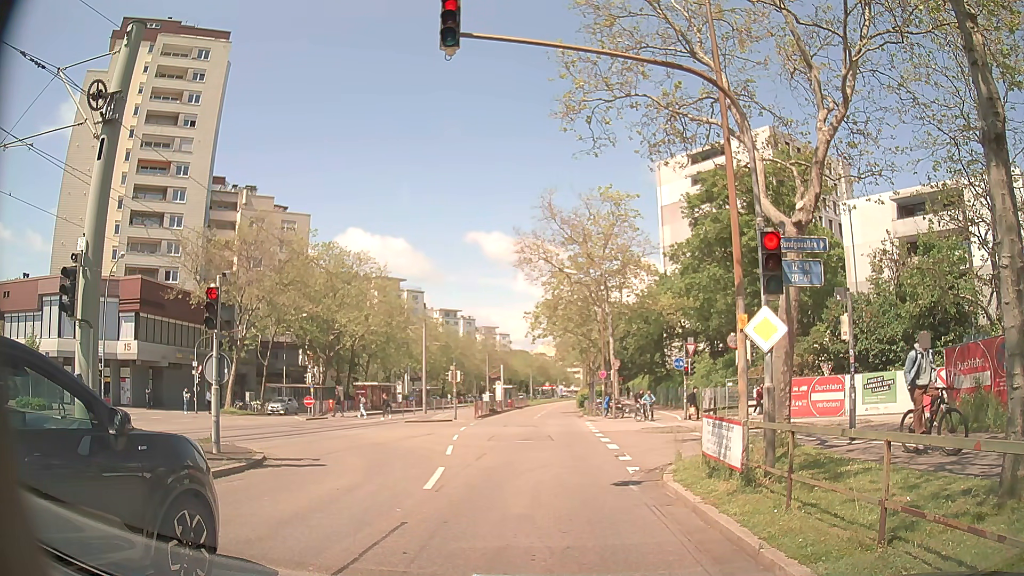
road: tertiary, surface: asphalt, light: Day
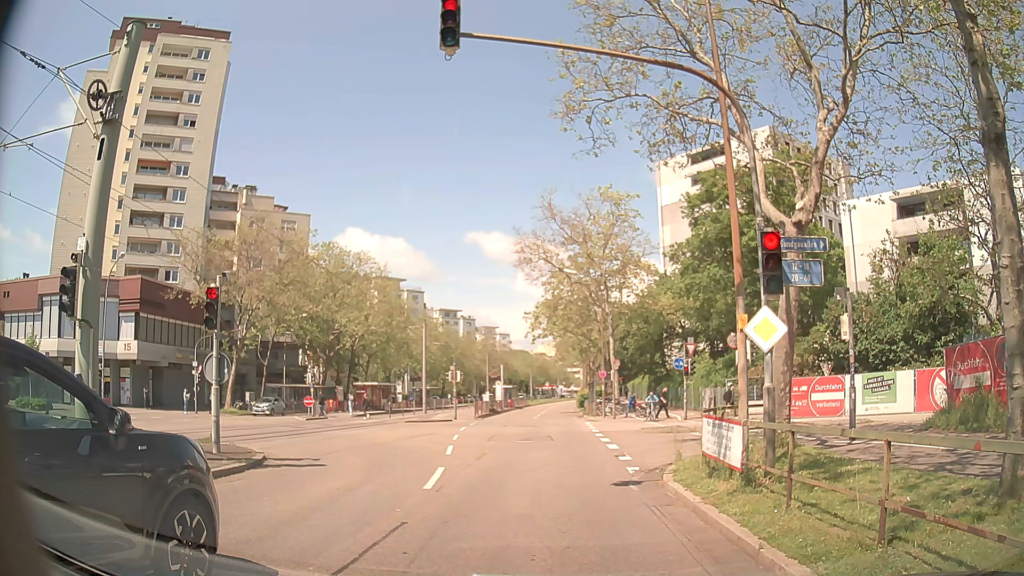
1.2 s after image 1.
(0.0, 0.0) m; 0°
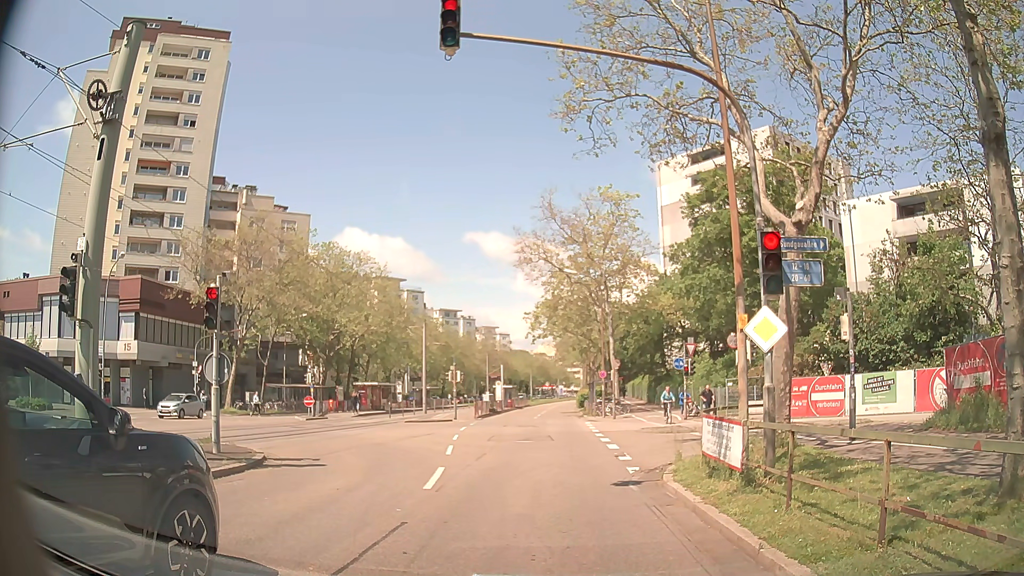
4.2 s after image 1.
(0.0, 0.0) m; 0°
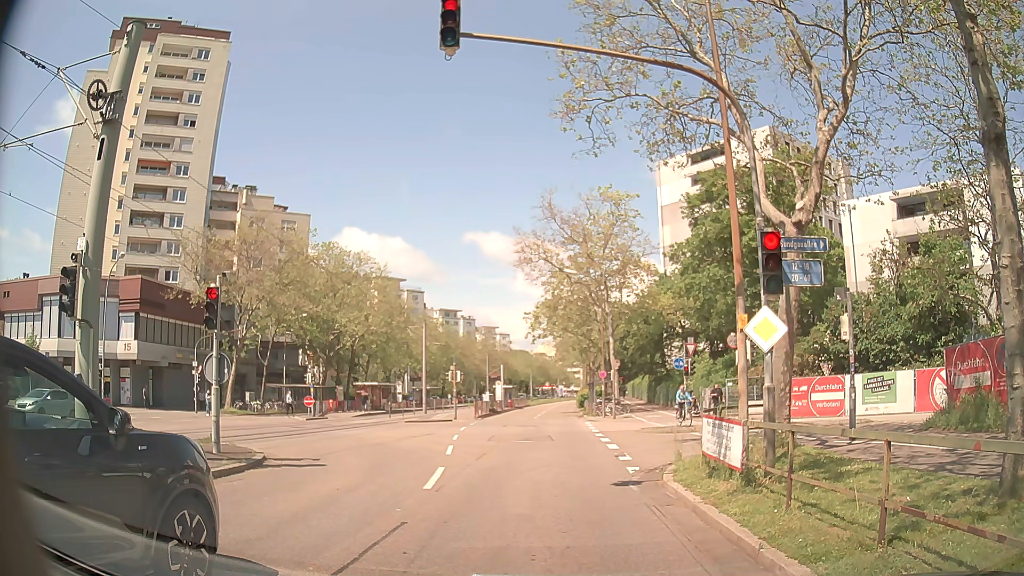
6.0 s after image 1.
(0.0, 0.0) m; 0°
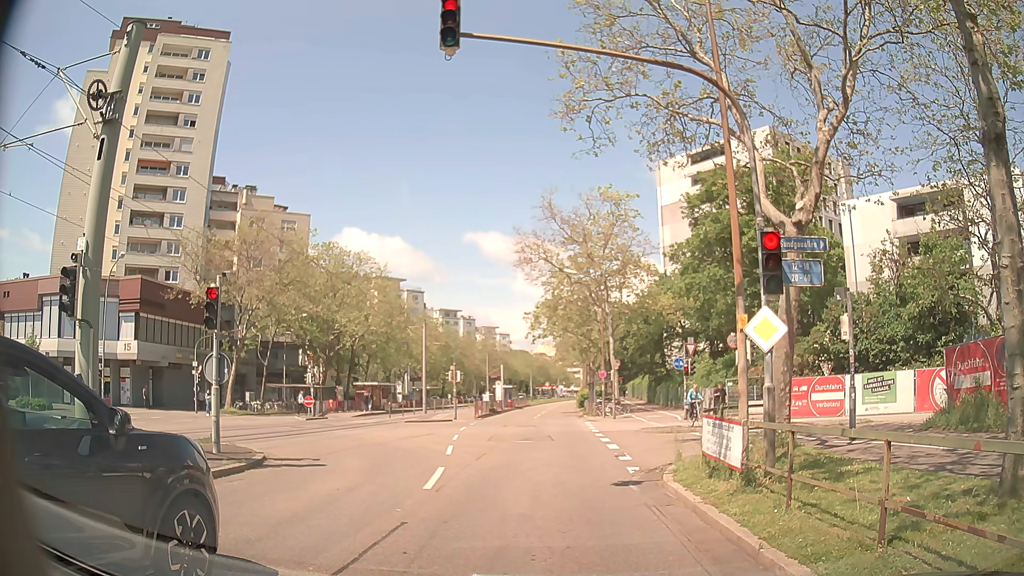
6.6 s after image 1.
(0.0, 0.0) m; 0°
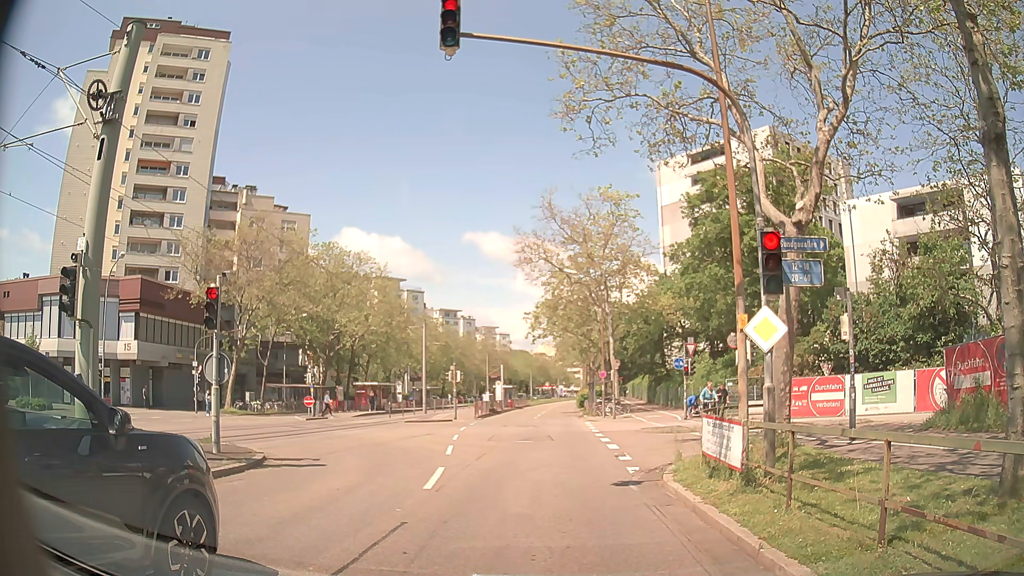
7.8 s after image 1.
(0.0, 0.0) m; 0°
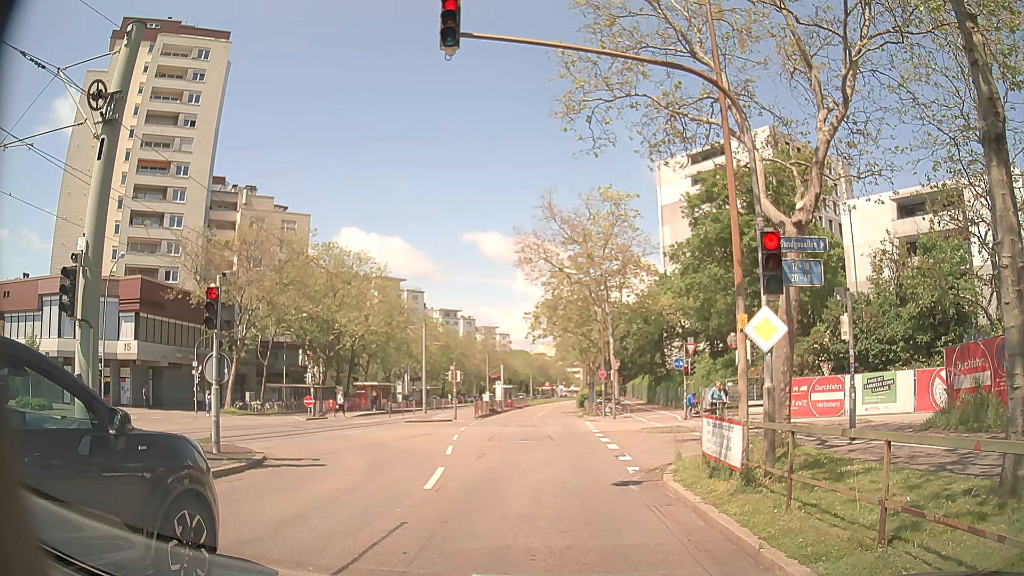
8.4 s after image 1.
(0.0, 0.0) m; 0°
